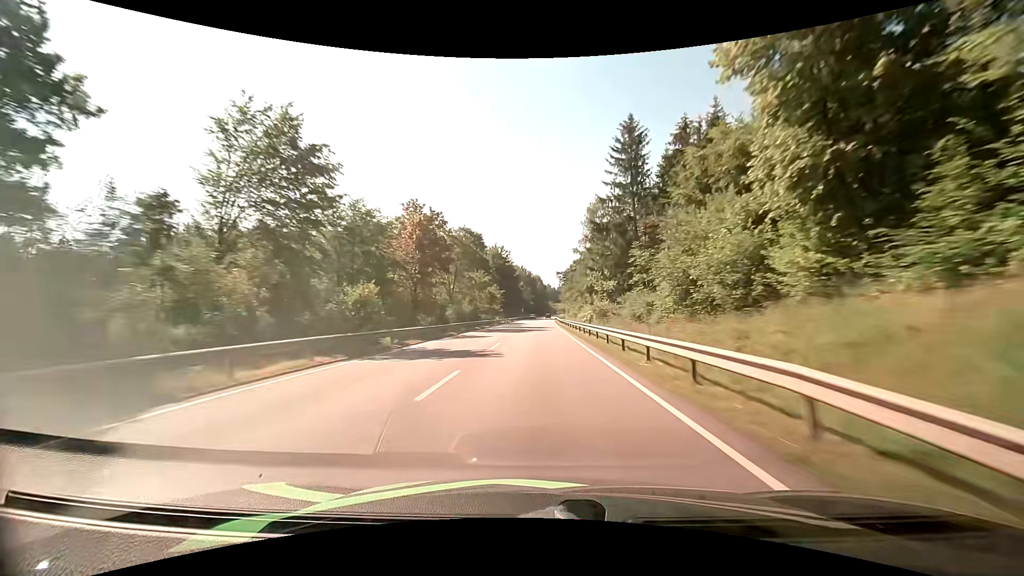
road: primary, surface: asphalt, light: Day
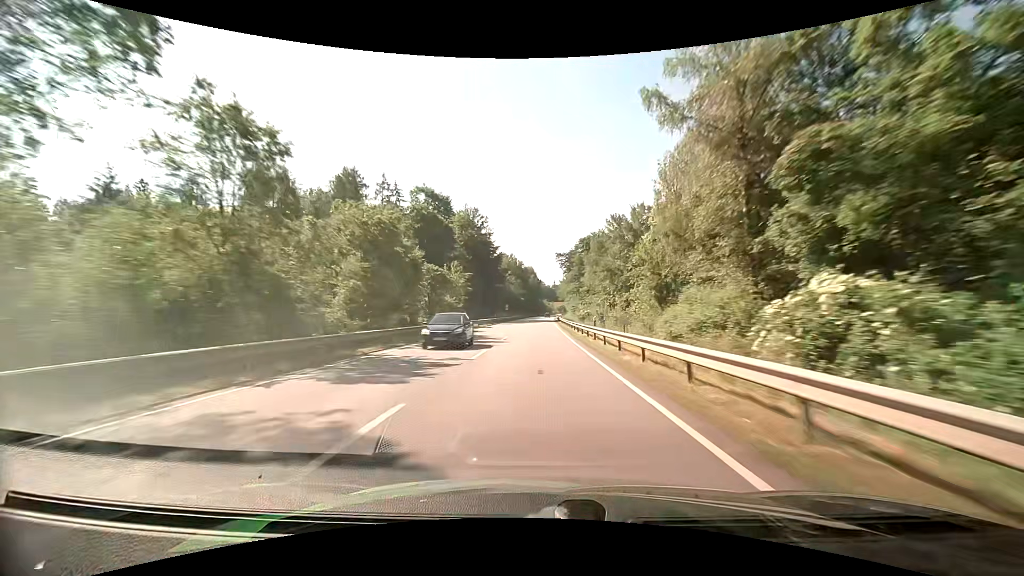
(+0.5, +52.3) m; +1°
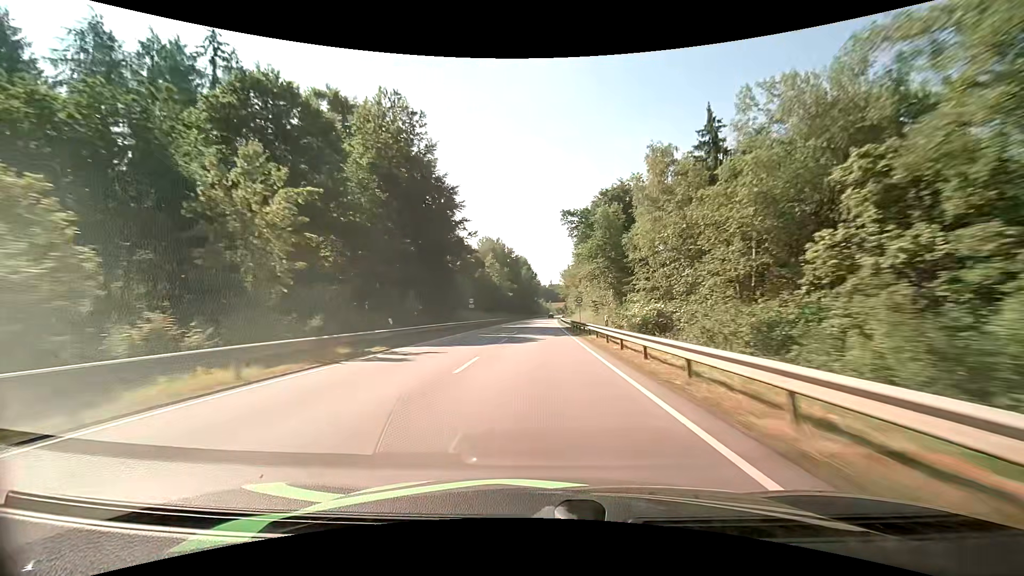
(+0.2, +51.6) m; 0°
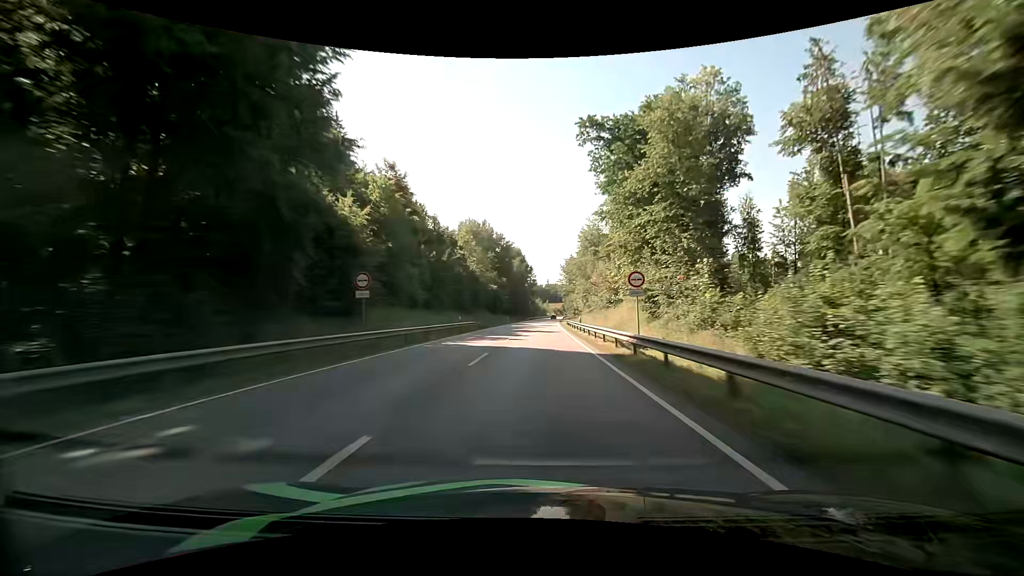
(+0.2, +34.1) m; +1°
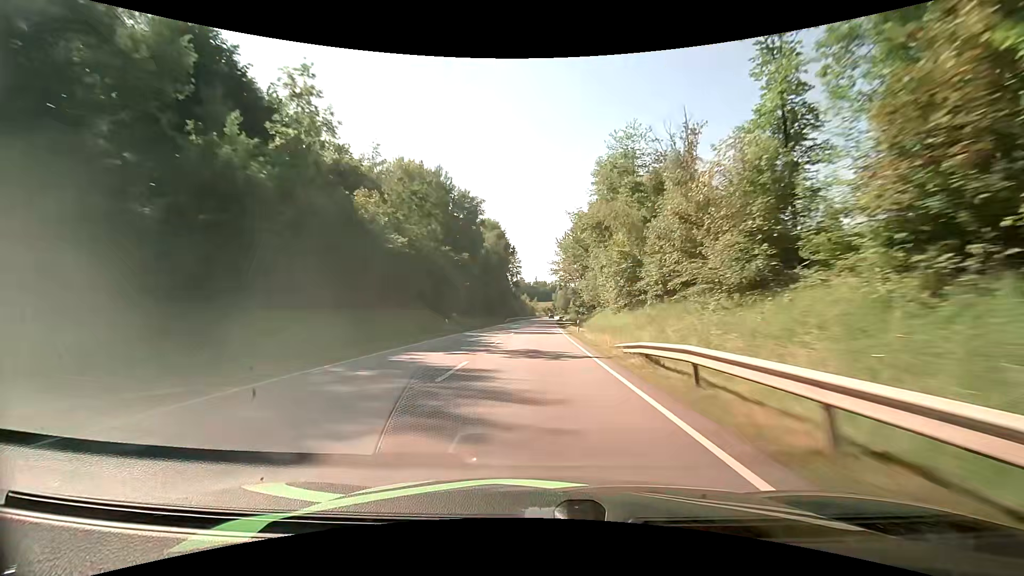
(+0.6, +51.1) m; +1°
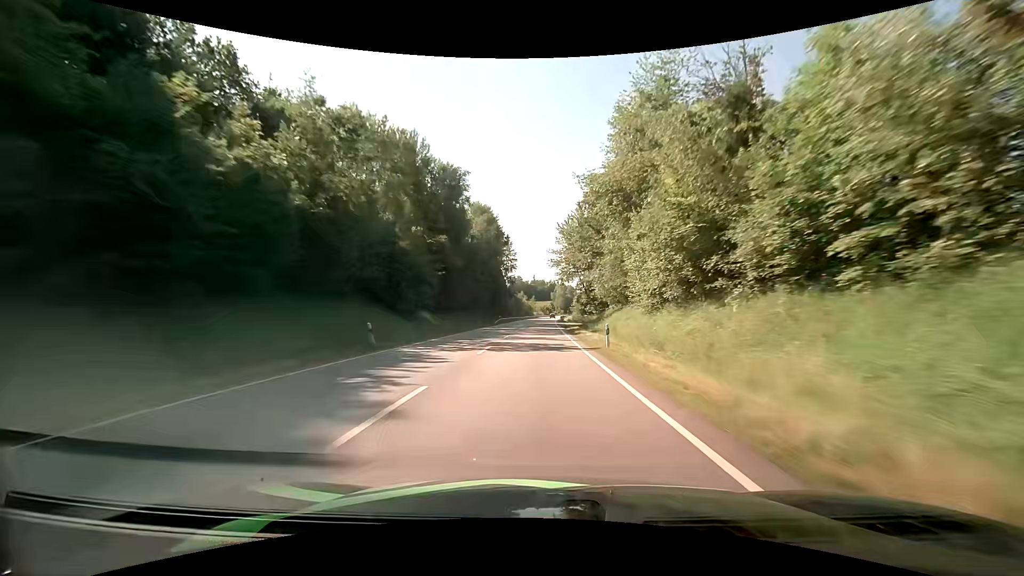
(0.0, +17.1) m; 0°
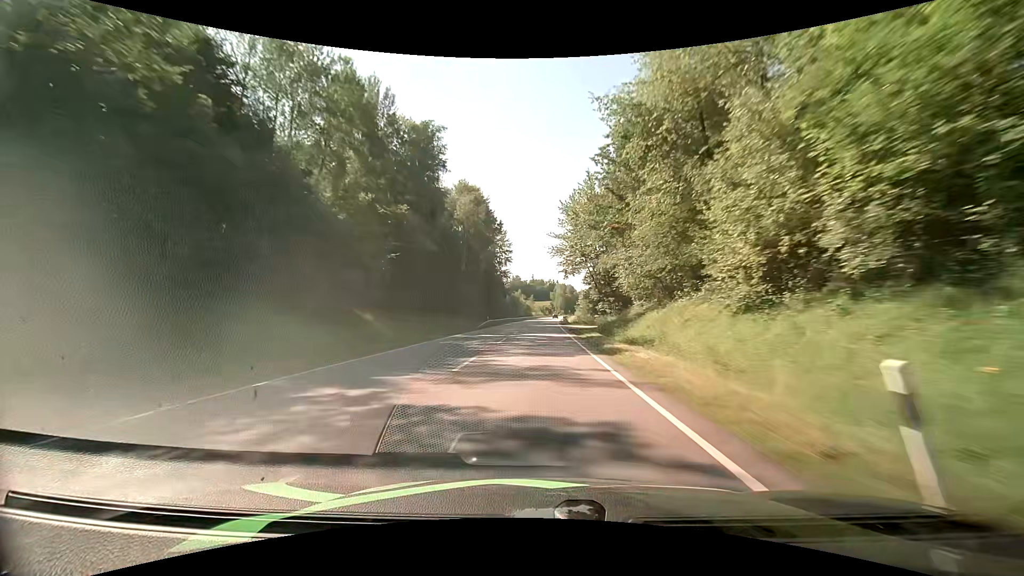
(0.0, +17.1) m; 0°
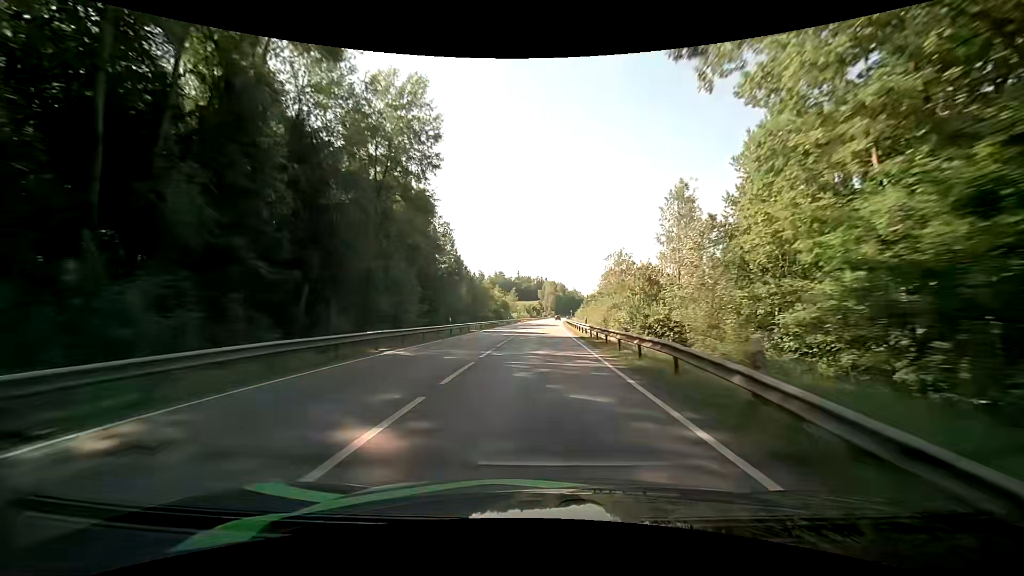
(+0.7, +68.5) m; +1°
(0, +10) (0, +20) (0, +30) (0, +40) (+1, +50) (+1, +60) (+1, +70) (+2, +80) (+2, +90) (+2, +100) m
